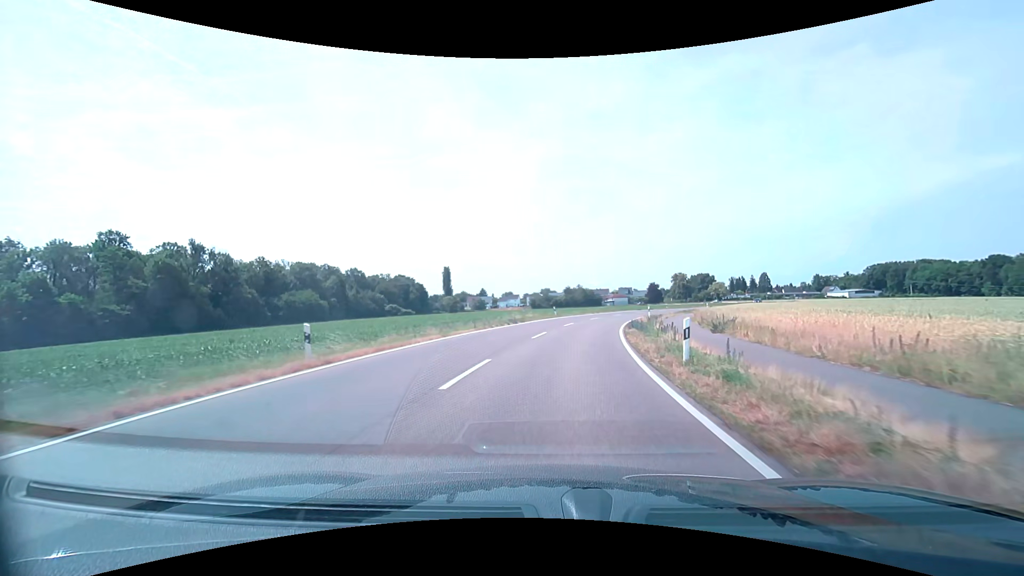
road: tertiary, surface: asphalt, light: Day
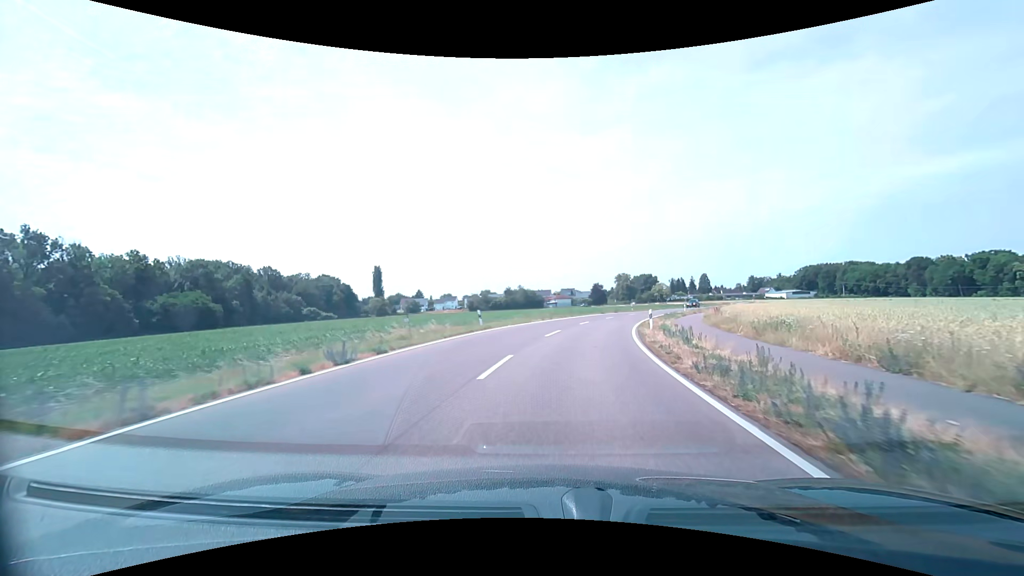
(+1.1, +22.8) m; +6°
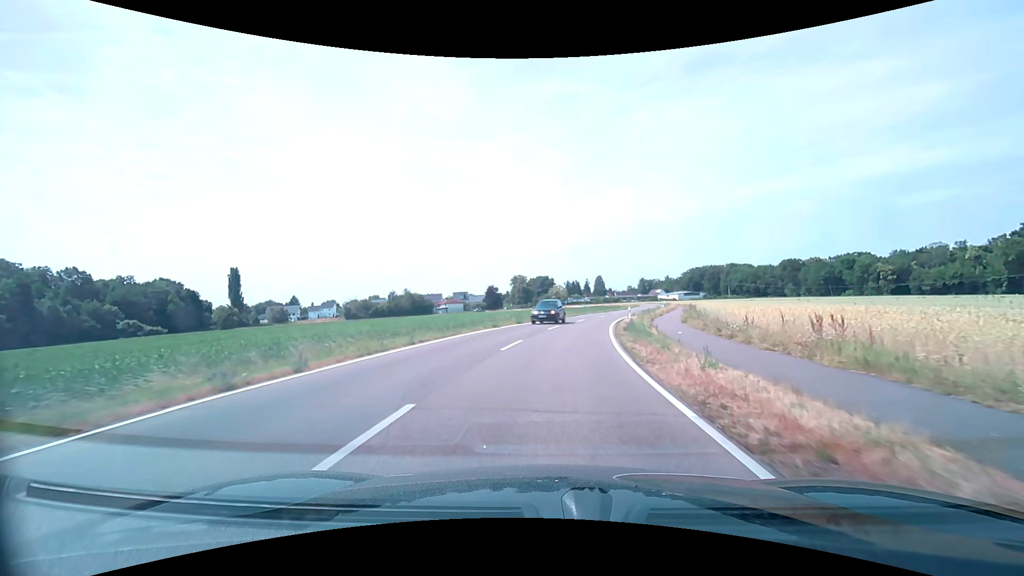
(+3.3, +29.8) m; +12°
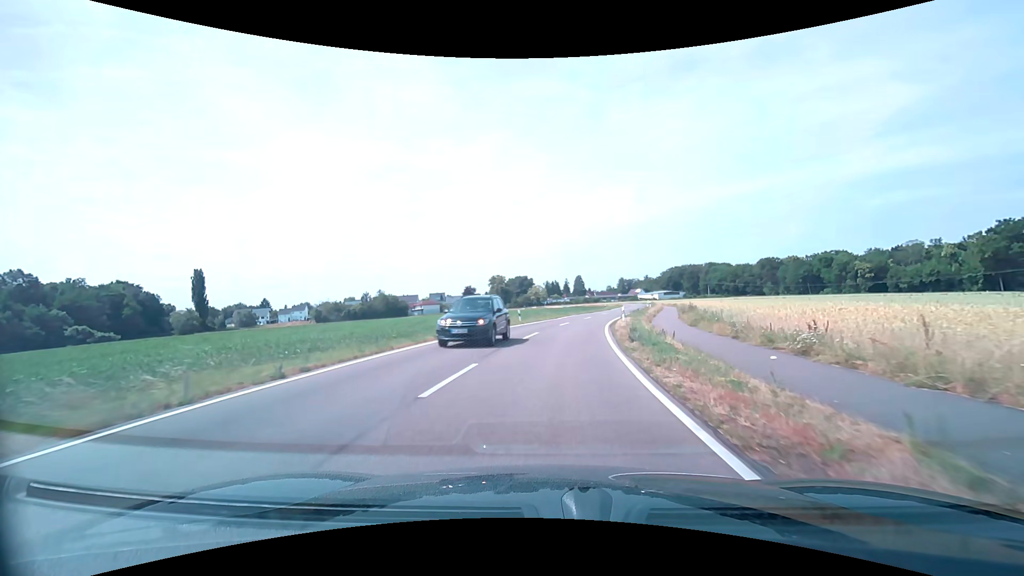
(+0.1, +7.4) m; +2°
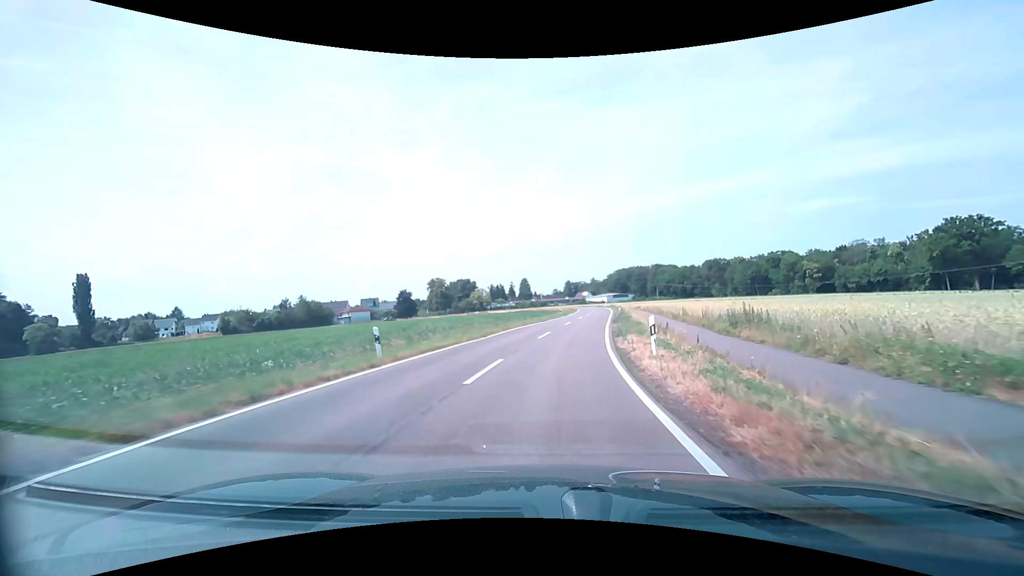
(+1.2, +22.2) m; +6°
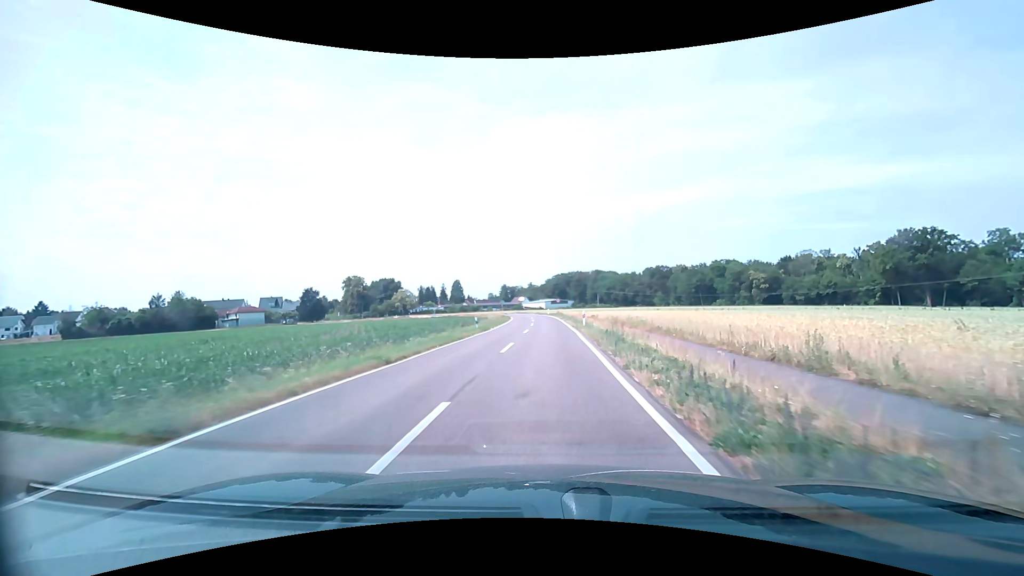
(+2.2, +29.2) m; +7°
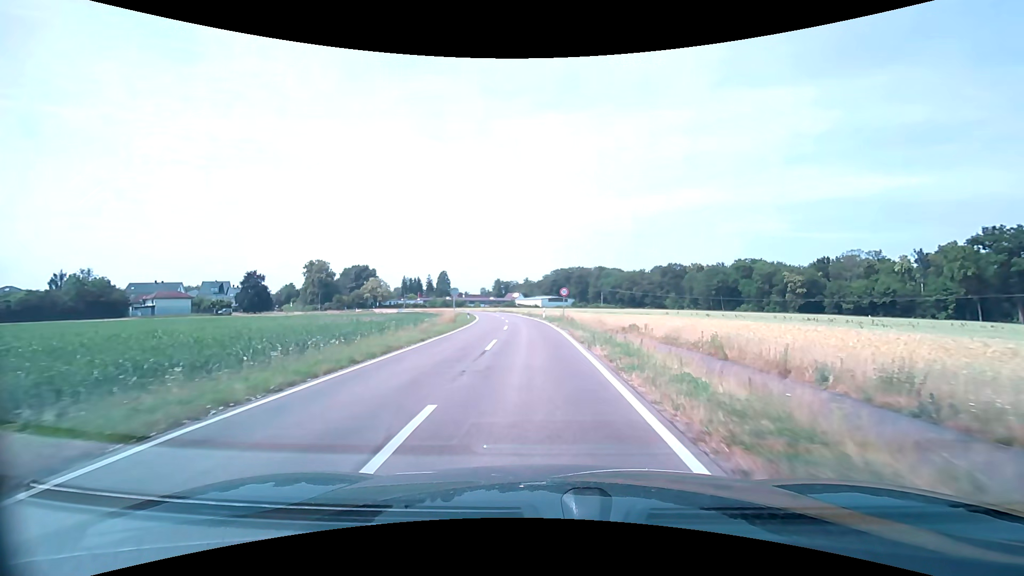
(+0.4, +36.5) m; +1°
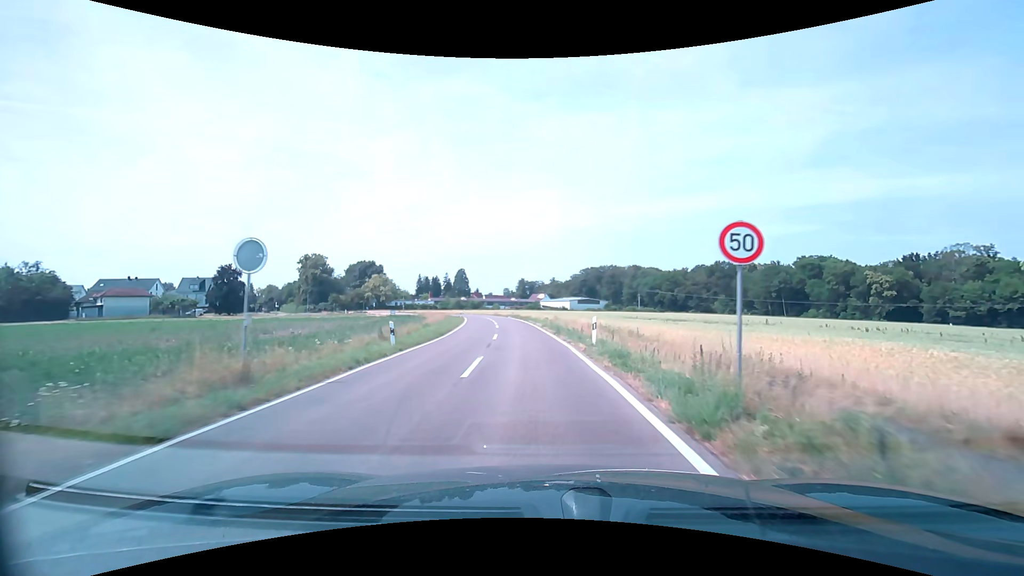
(-0.7, +29.2) m; -3°
(0, +10) (0, +20) (-1, +30) (-2, +40) (-3, +50) (-5, +60) (-7, +70) (-9, +79) (-11, +89) (-14, +99) m
